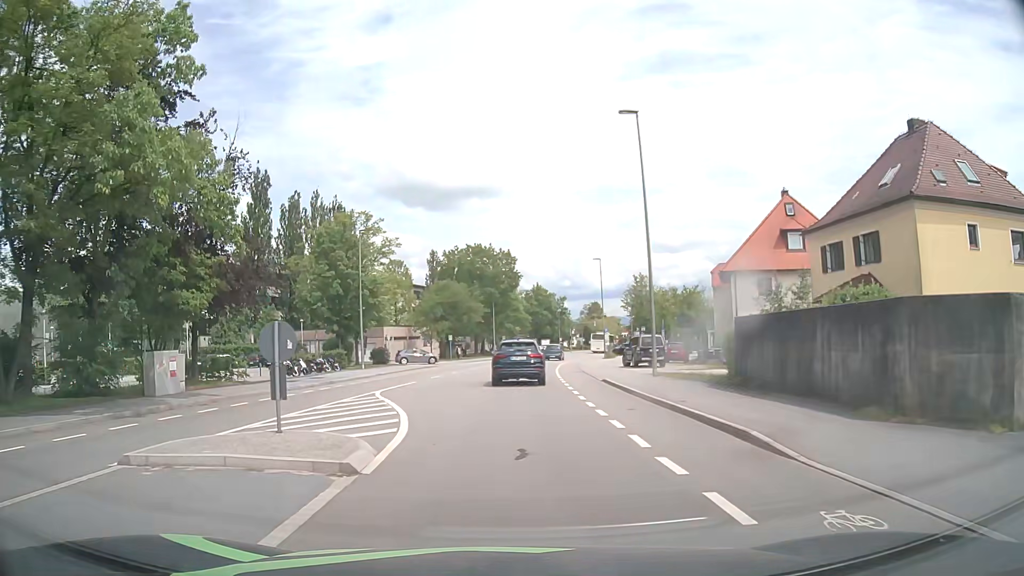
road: tertiary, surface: asphalt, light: Day
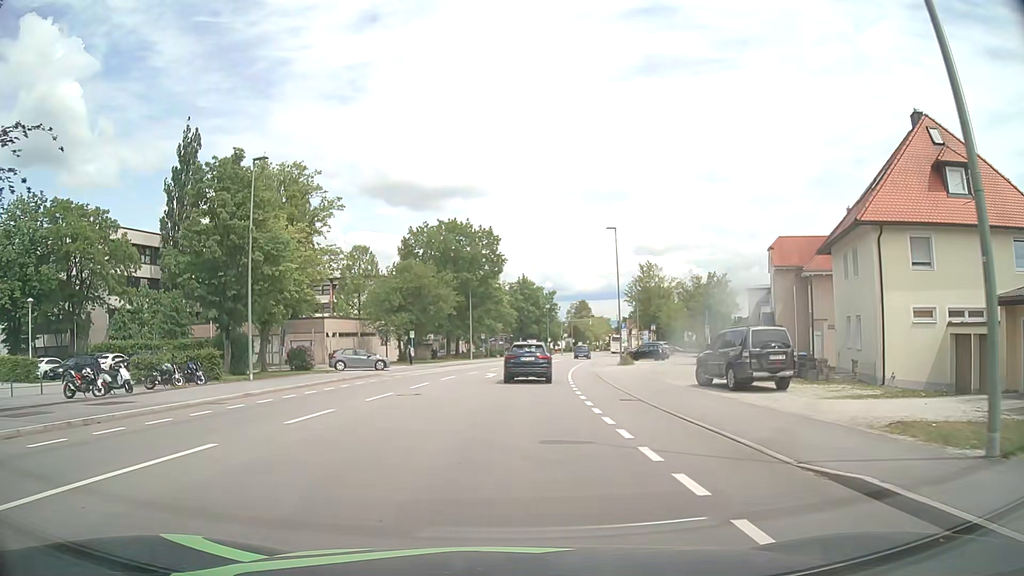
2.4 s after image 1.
(0.0, +19.2) m; +1°
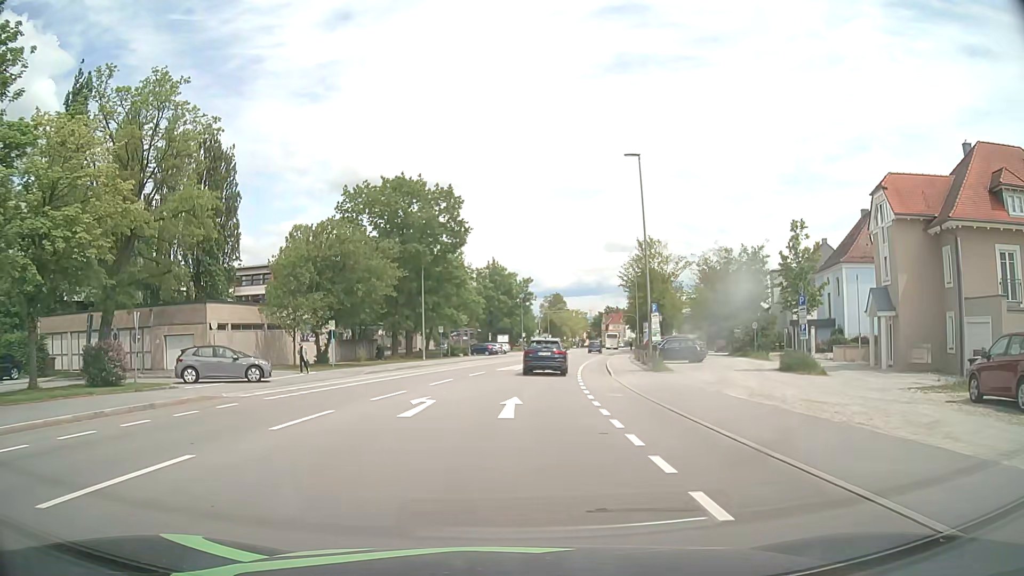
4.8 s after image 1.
(+0.4, +19.2) m; +2°
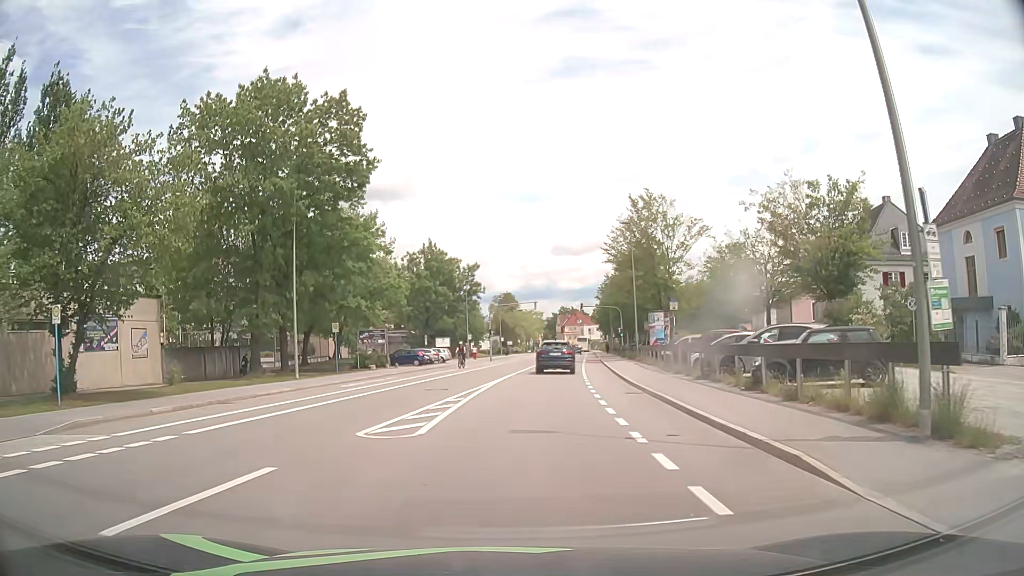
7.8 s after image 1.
(+1.0, +24.1) m; +4°
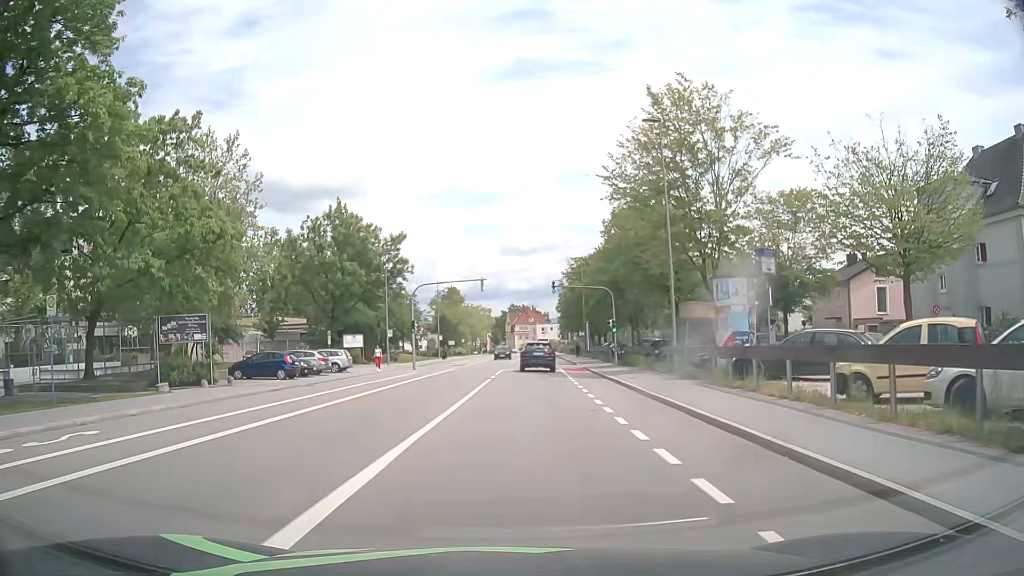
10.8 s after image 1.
(+1.0, +24.1) m; +5°
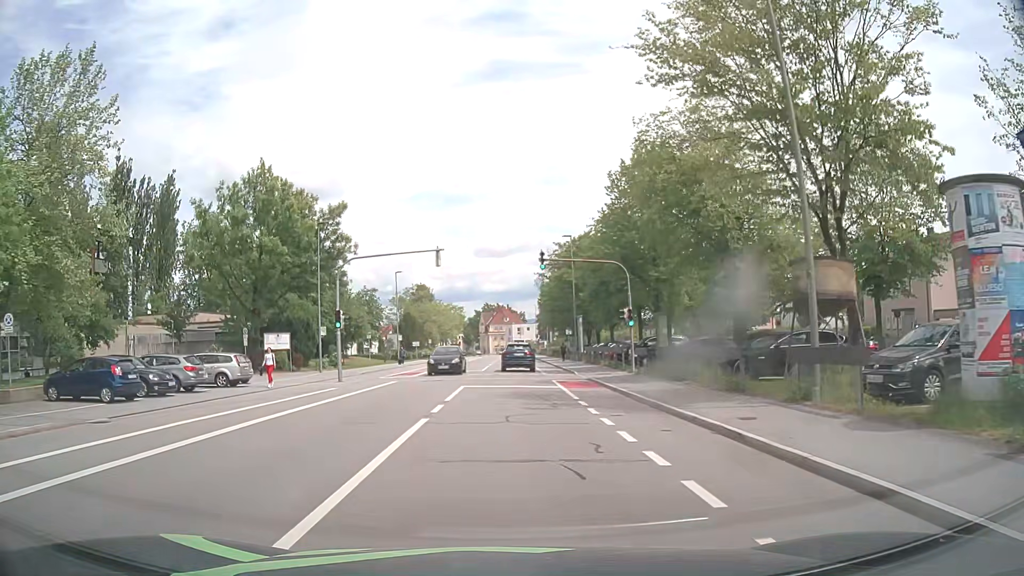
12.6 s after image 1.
(+0.3, +14.4) m; +2°
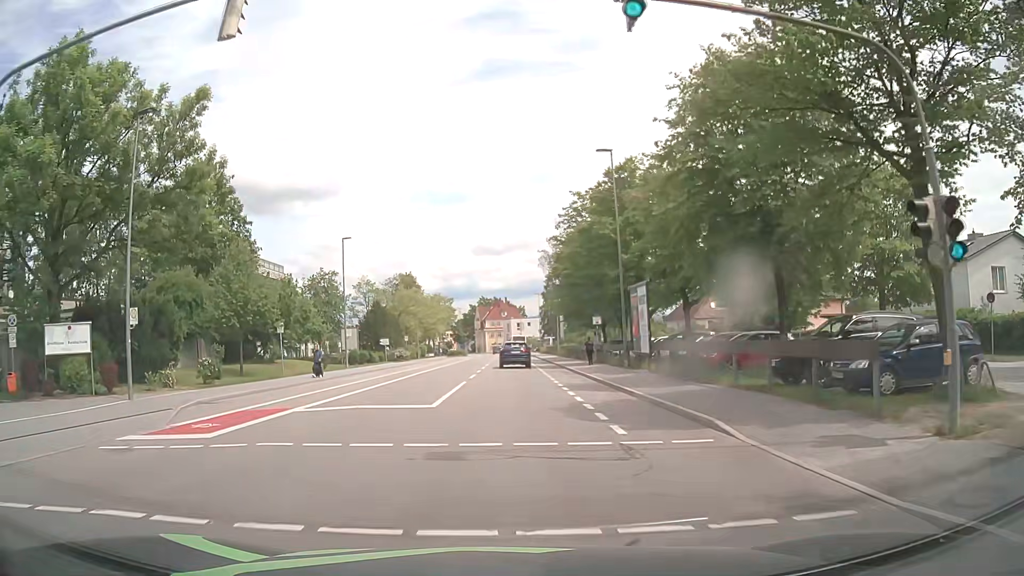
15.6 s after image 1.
(+0.2, +24.0) m; 0°
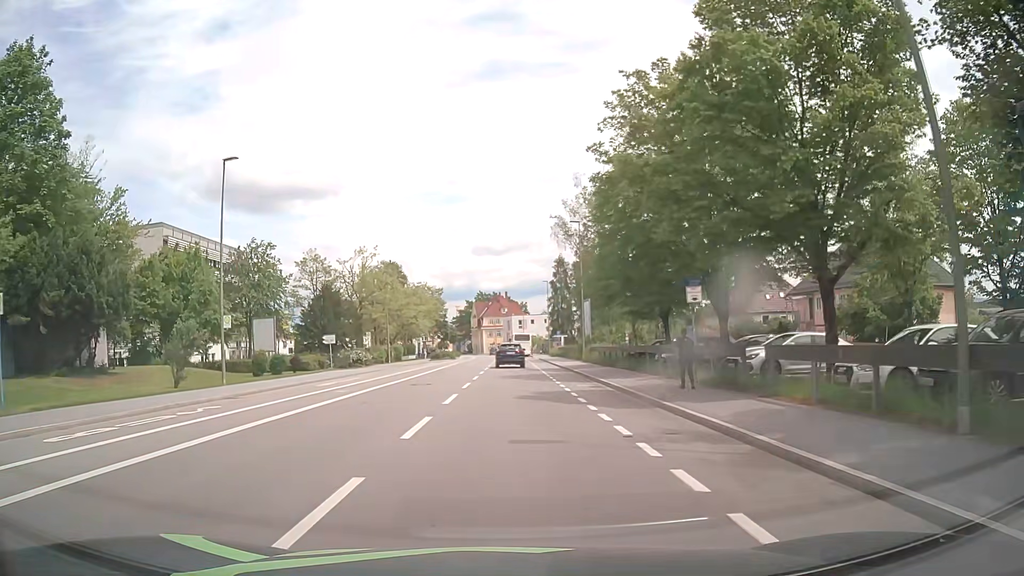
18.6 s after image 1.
(+0.1, +24.0) m; 0°
(0, +10) (0, +20) (0, +30) (0, +40) (0, +50) (0, +60) (0, +70) (0, +80) (-1, +90) (-3, +100) m
